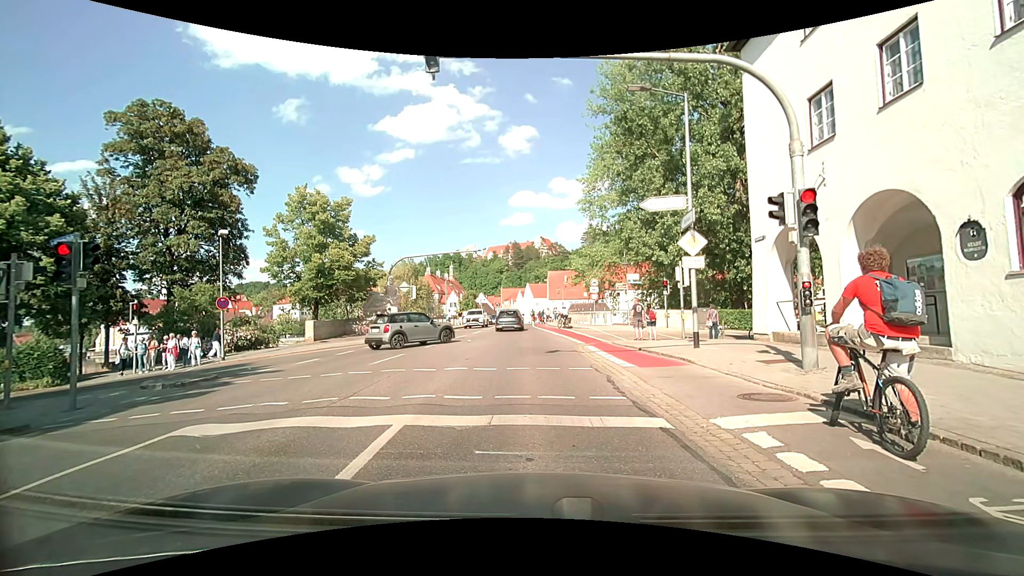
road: residential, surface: asphalt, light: Day
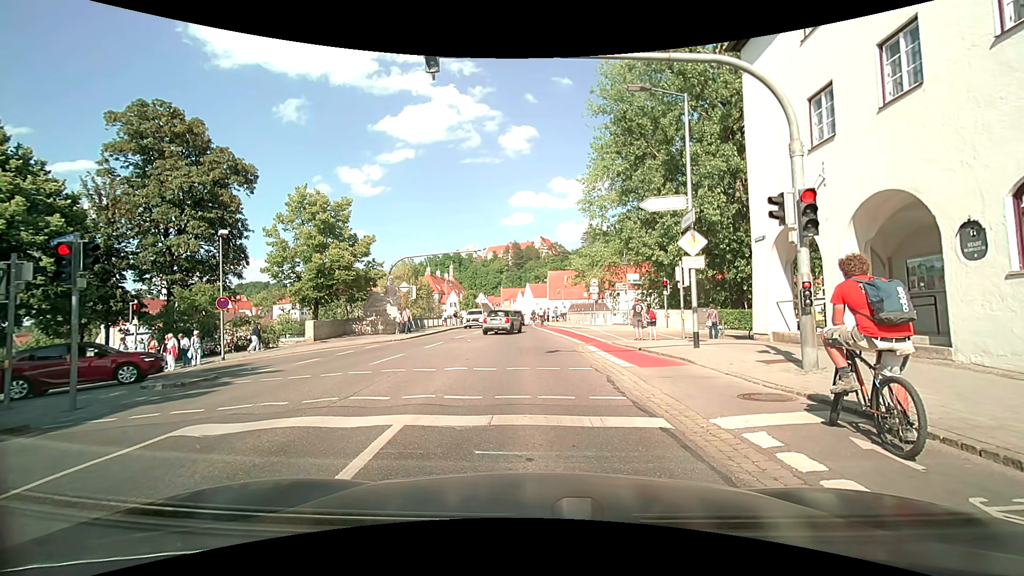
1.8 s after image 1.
(0.0, 0.0) m; 0°
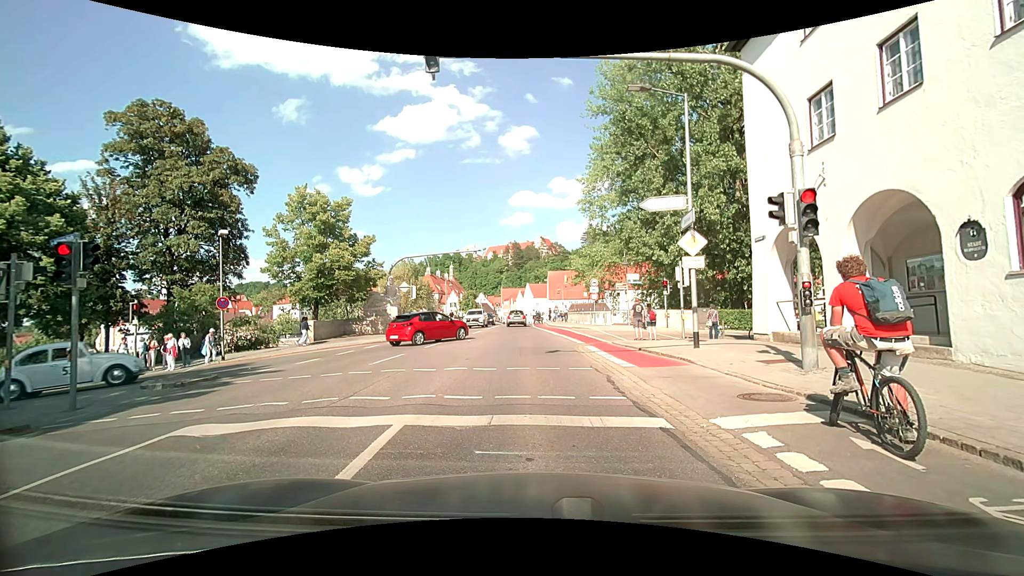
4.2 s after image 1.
(0.0, 0.0) m; 0°
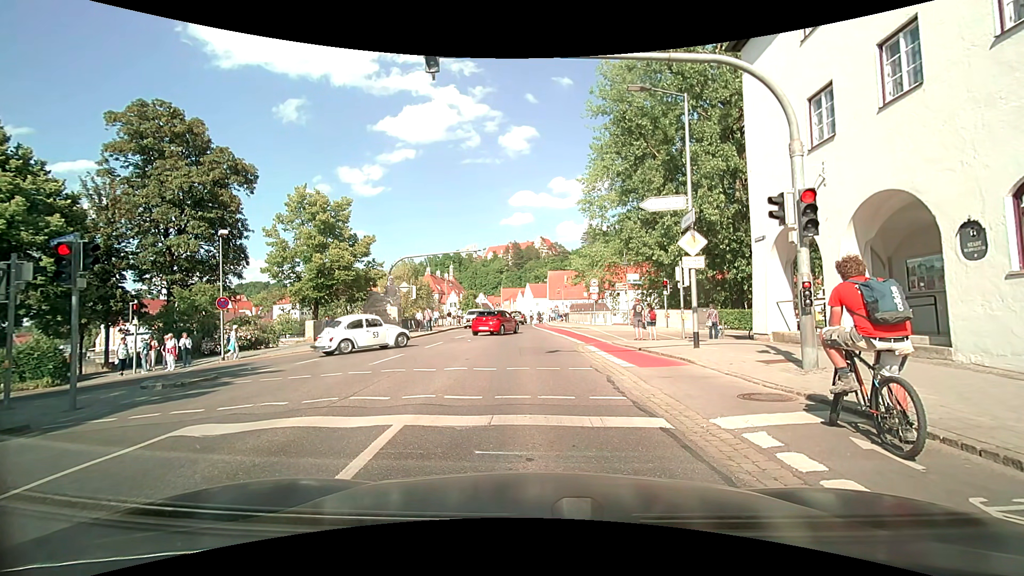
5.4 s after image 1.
(0.0, 0.0) m; 0°
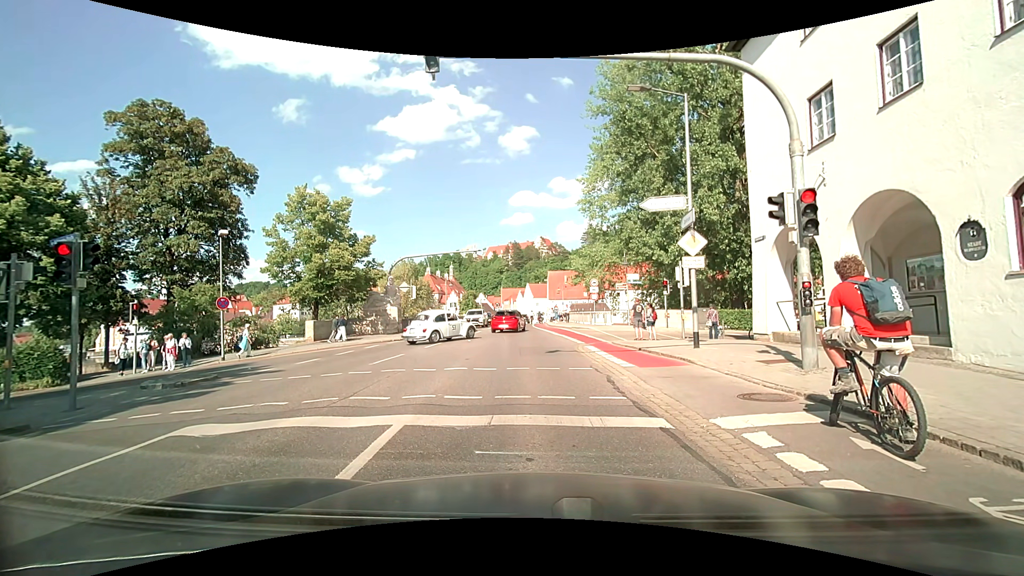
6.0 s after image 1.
(0.0, 0.0) m; 0°
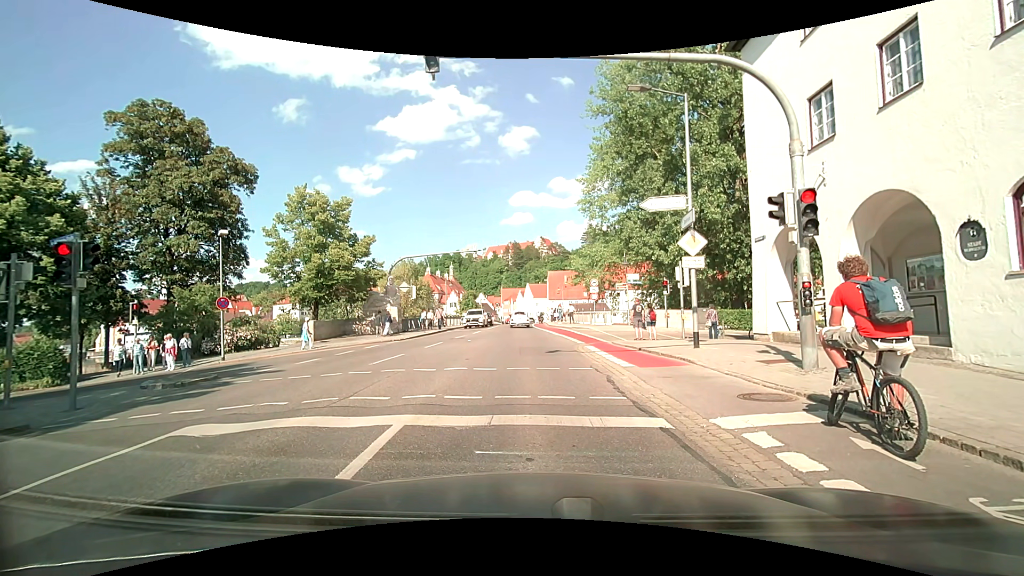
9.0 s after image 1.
(0.0, 0.0) m; 0°
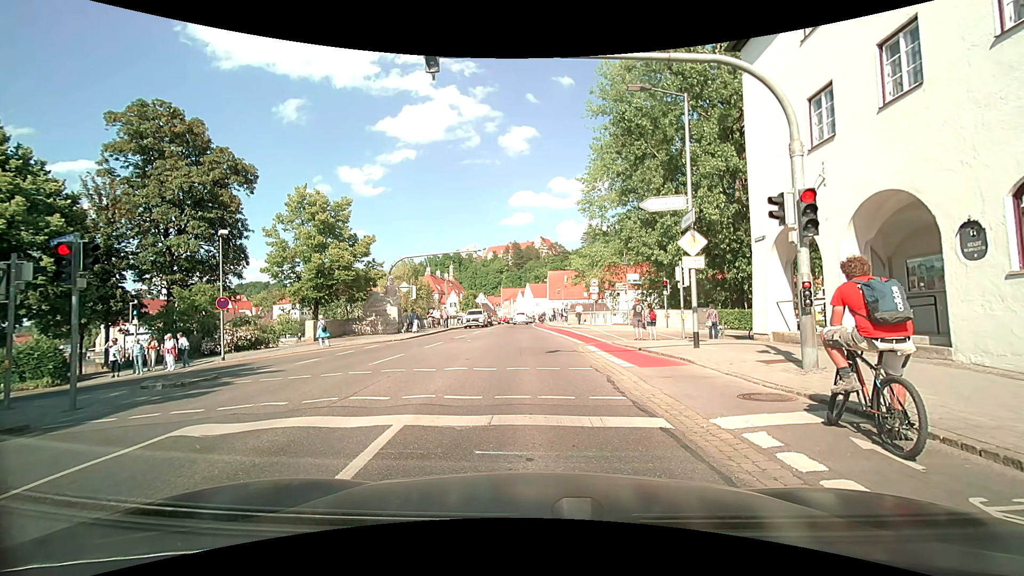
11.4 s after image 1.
(0.0, 0.0) m; 0°
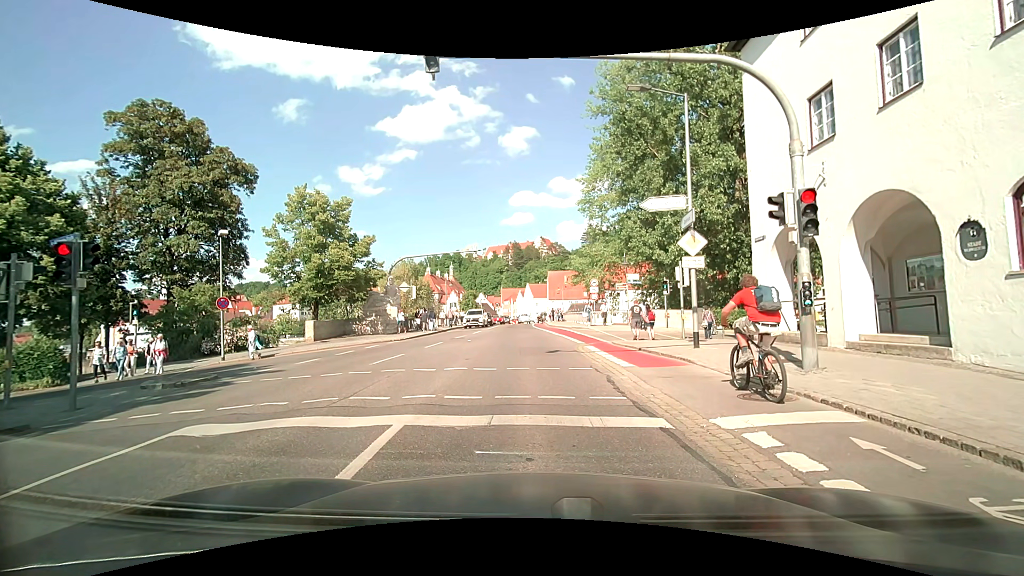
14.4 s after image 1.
(0.0, 0.0) m; 0°
(0, +10) (-1, +20) (-1, +30) (-2, +40) (-2, +50) (-2, +60) (-2, +70) (-2, +80) (-2, +90) (-2, +100) m
